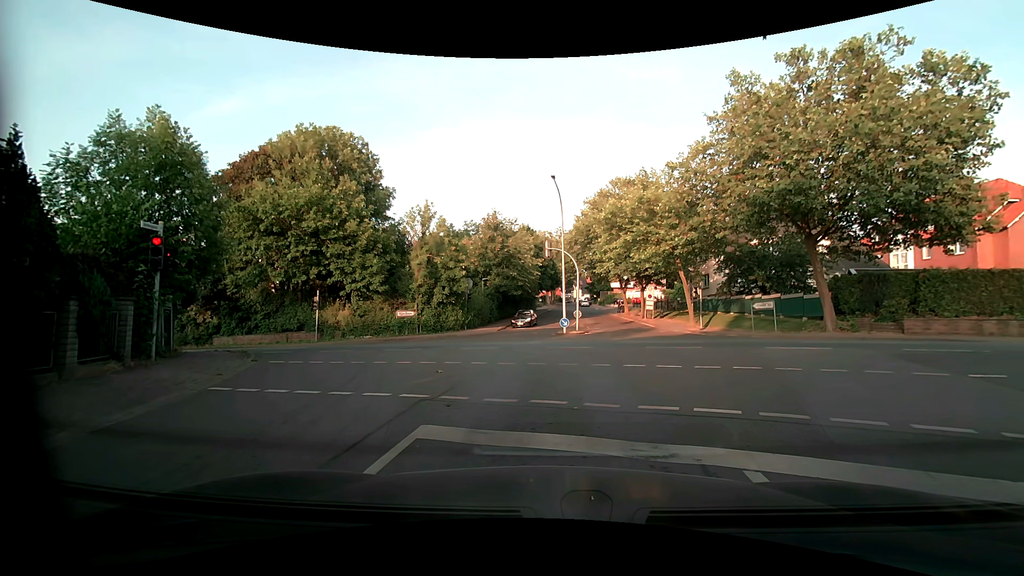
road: residential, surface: asphalt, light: Day
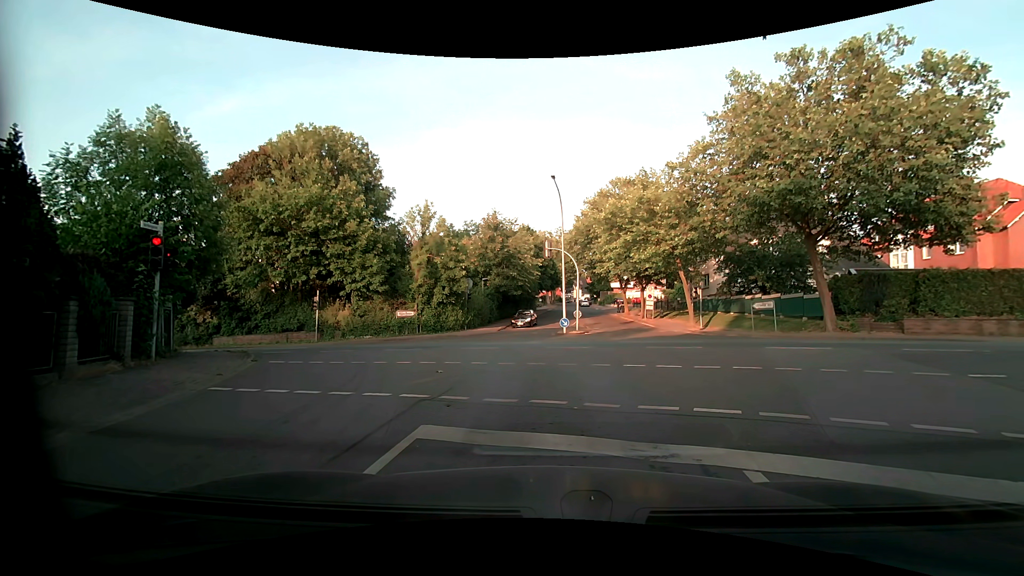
(0.0, 0.0) m; 0°
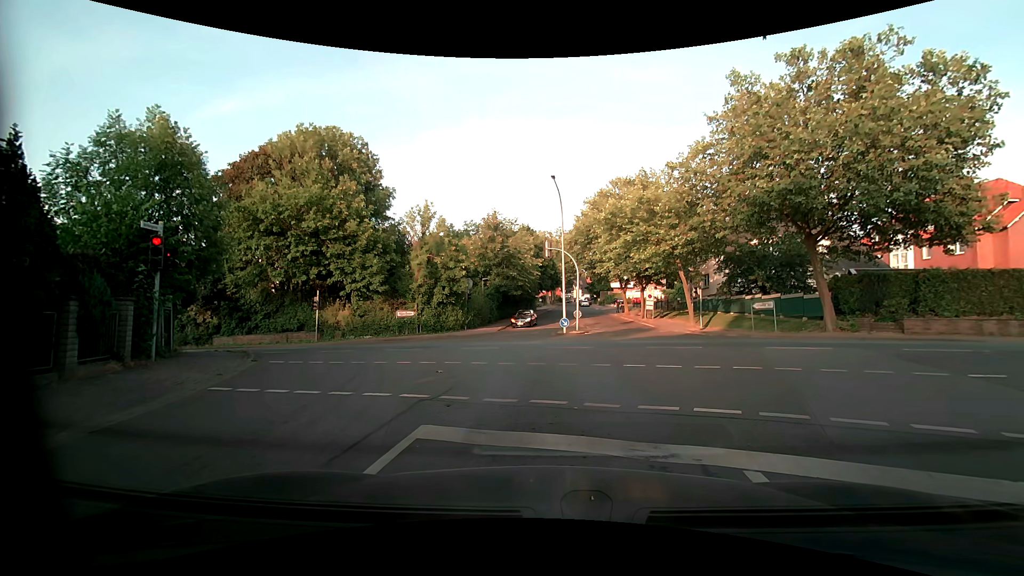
(0.0, 0.0) m; 0°
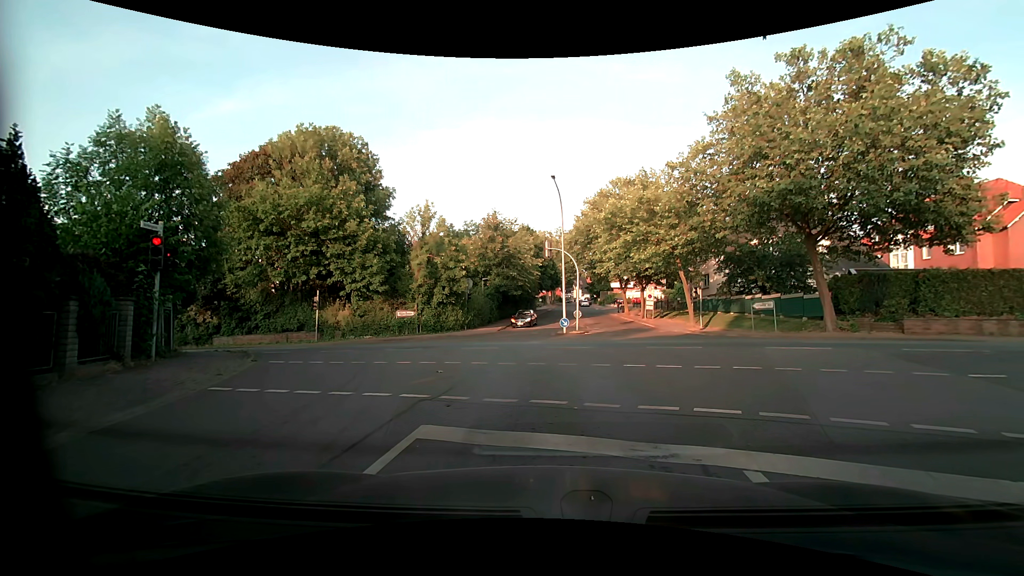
(0.0, 0.0) m; 0°
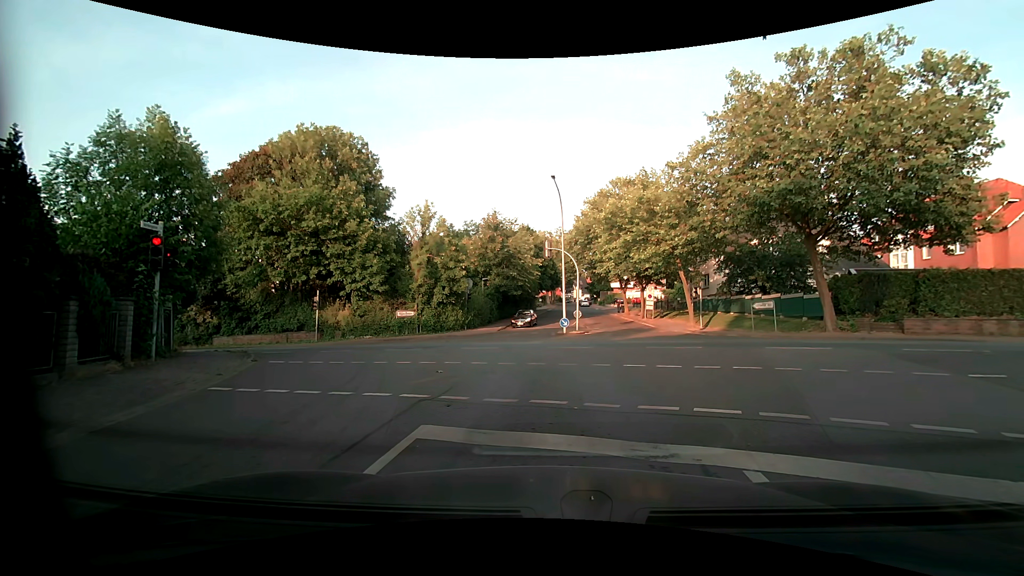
(0.0, 0.0) m; 0°
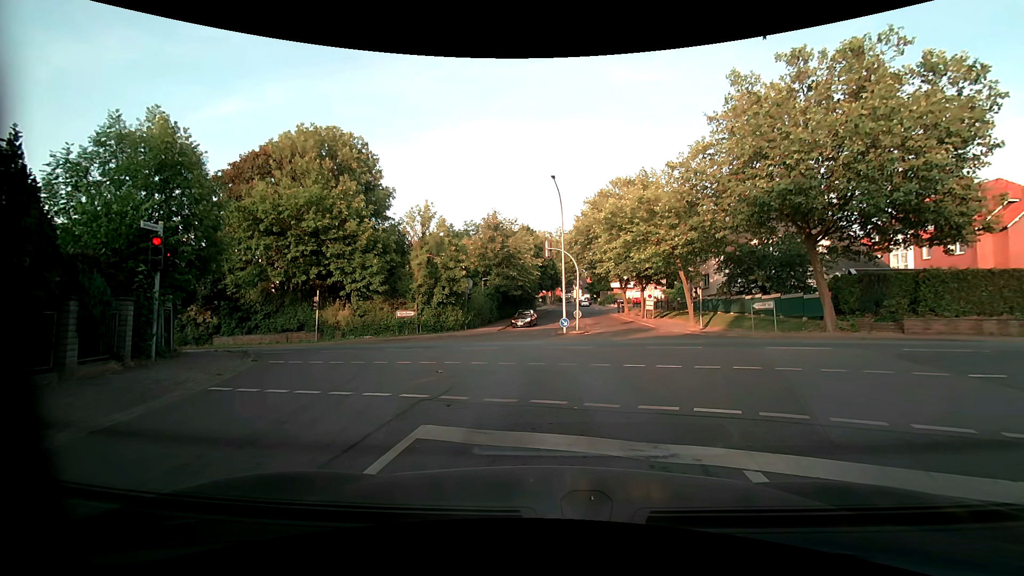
(0.0, 0.0) m; 0°
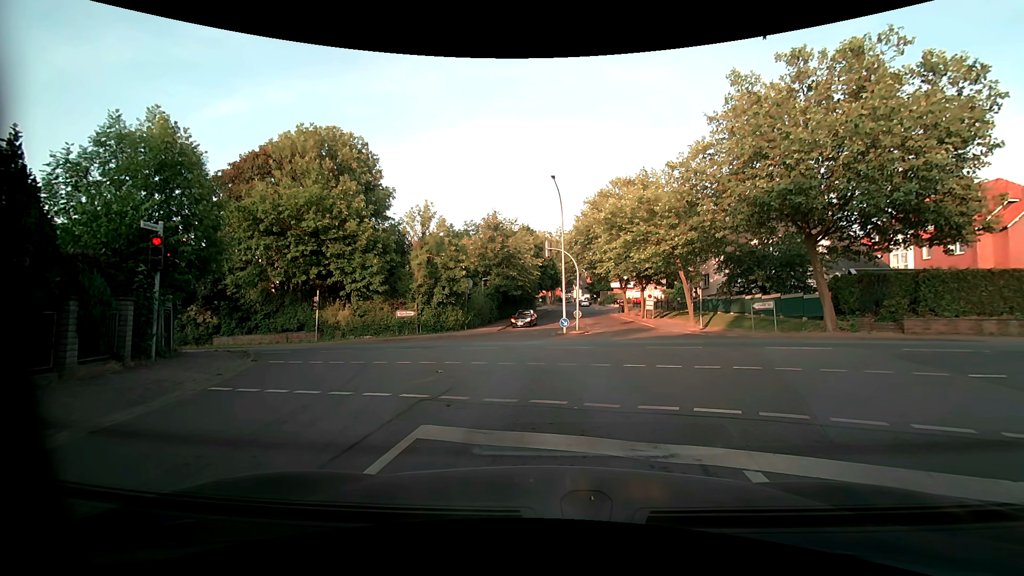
(0.0, 0.0) m; 0°
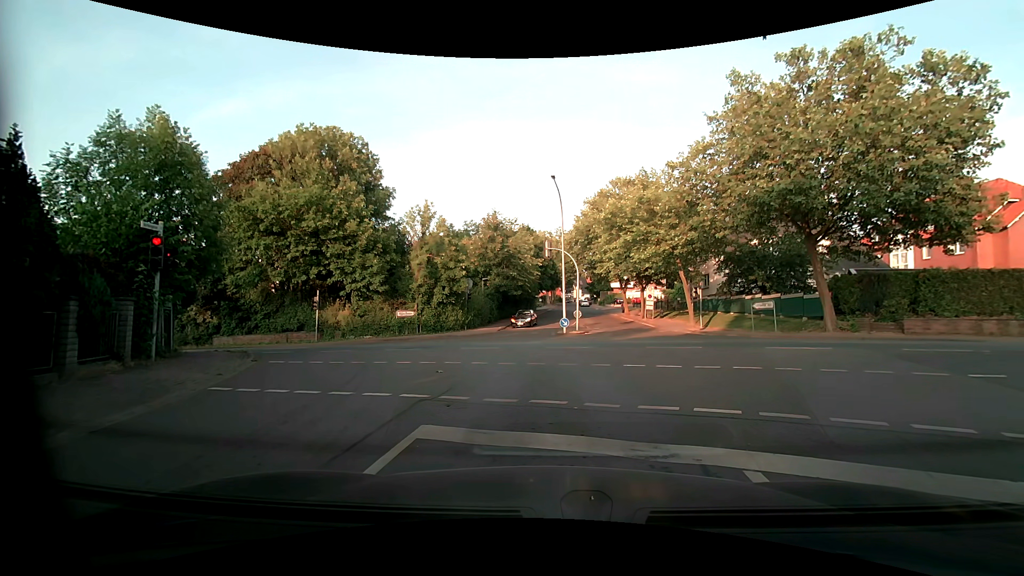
(0.0, 0.0) m; 0°
